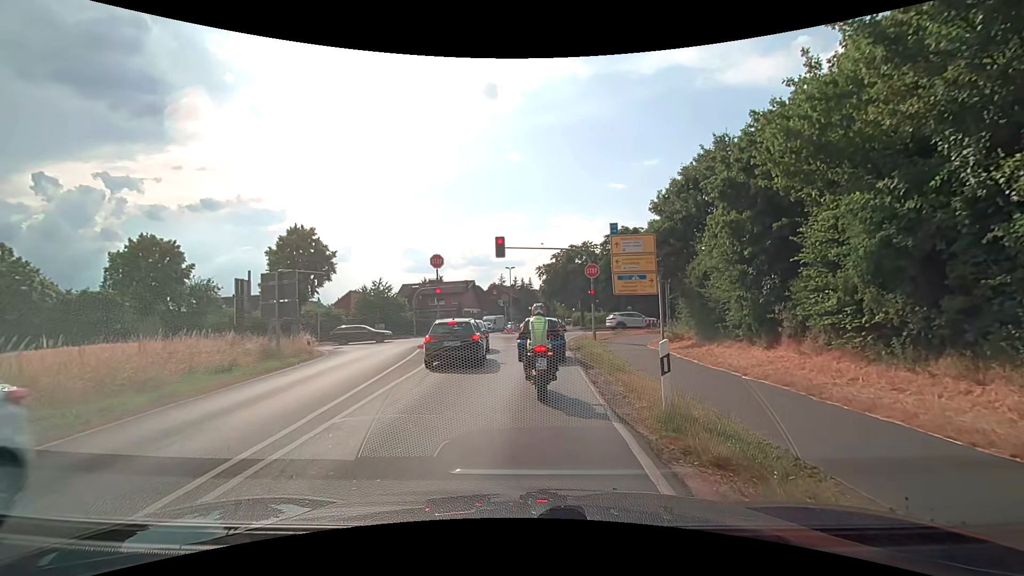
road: secondary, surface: asphalt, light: Day
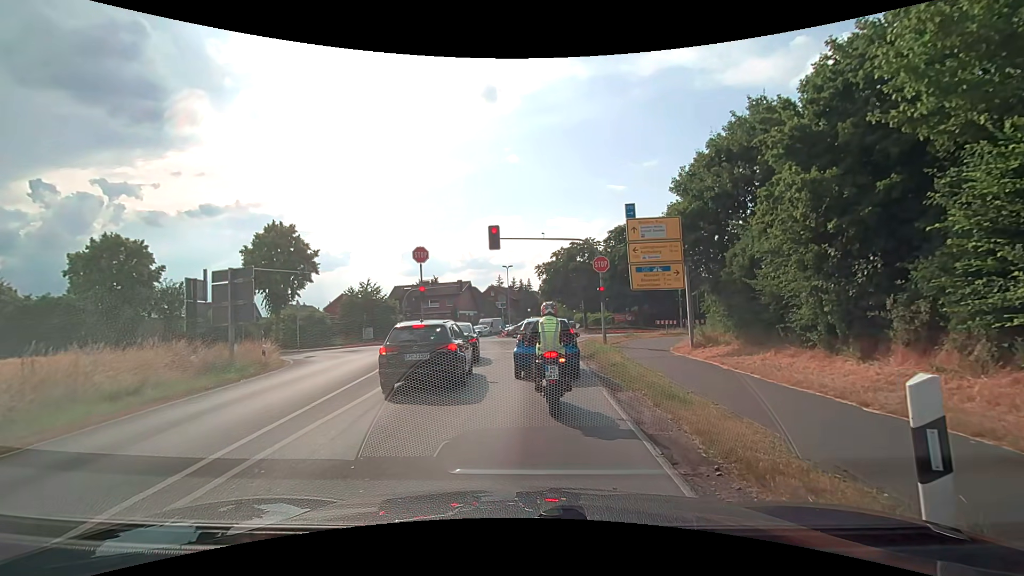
(0.0, +4.4) m; 0°
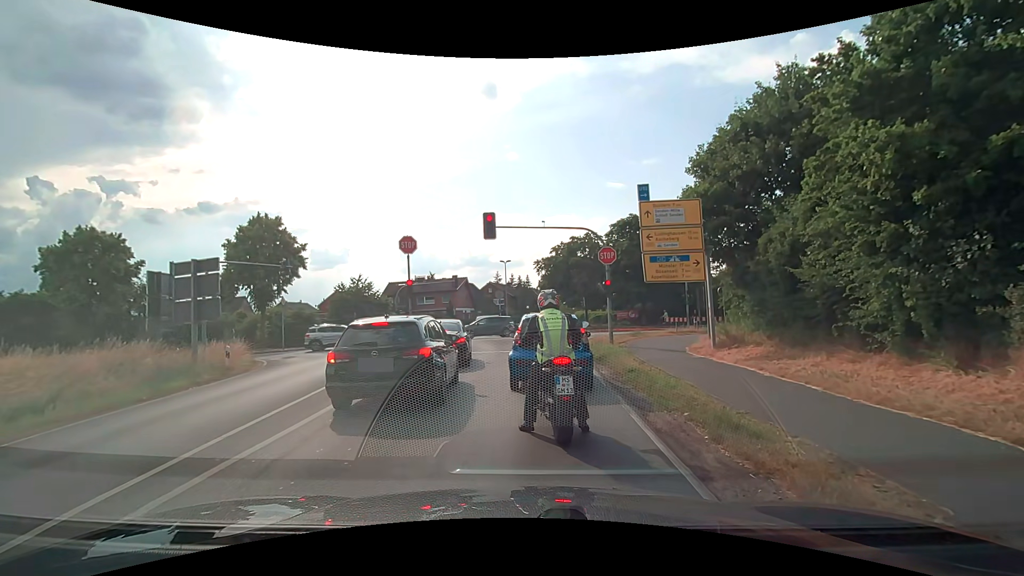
(0.0, +2.5) m; 0°
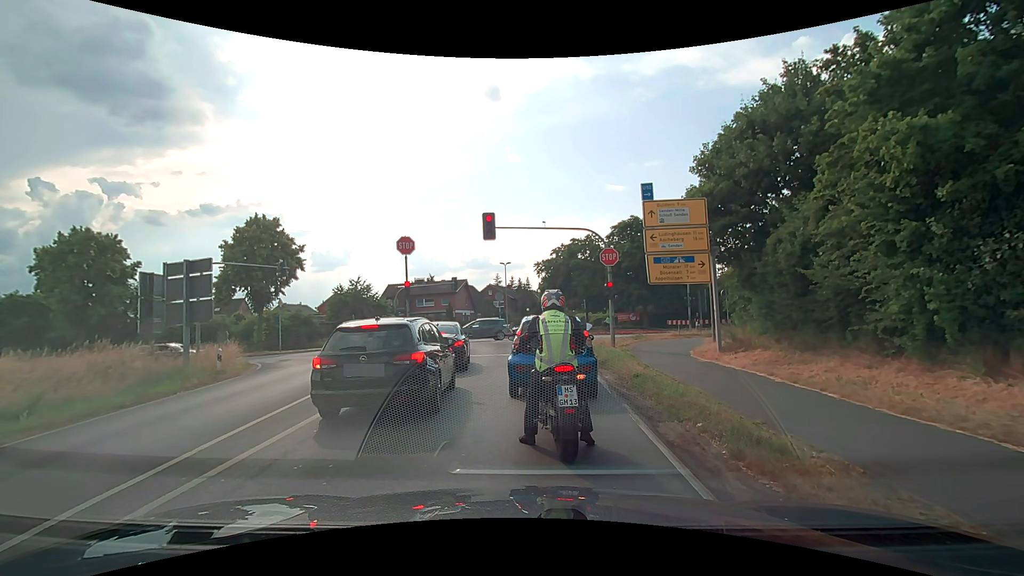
(0.0, +0.6) m; 0°
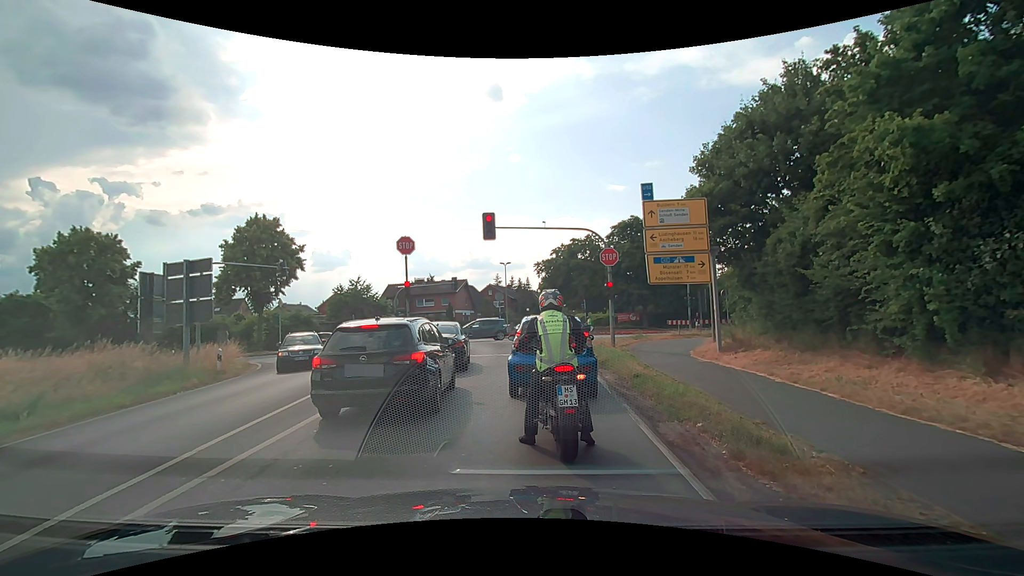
(0.0, 0.0) m; 0°
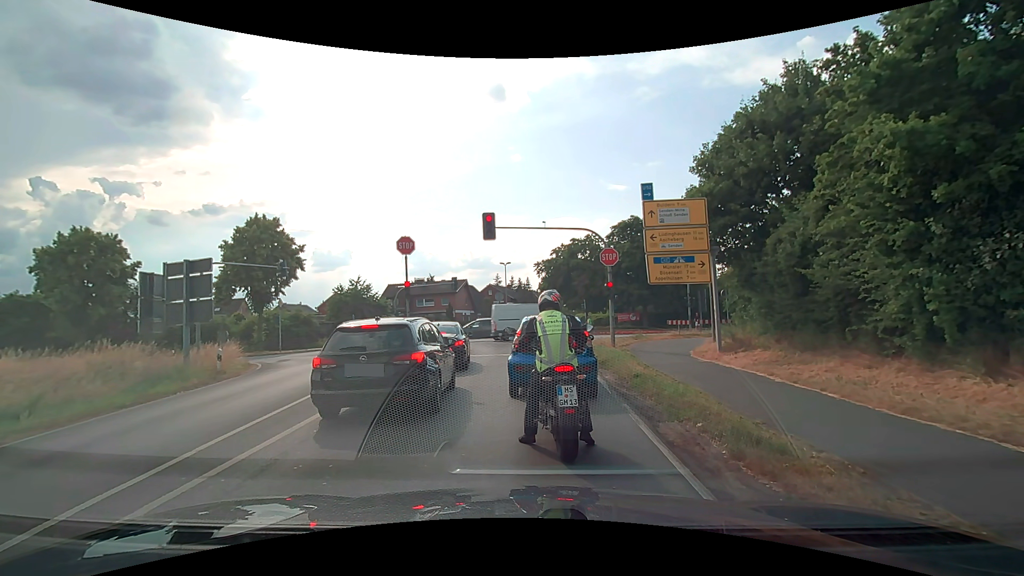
(0.0, 0.0) m; 0°
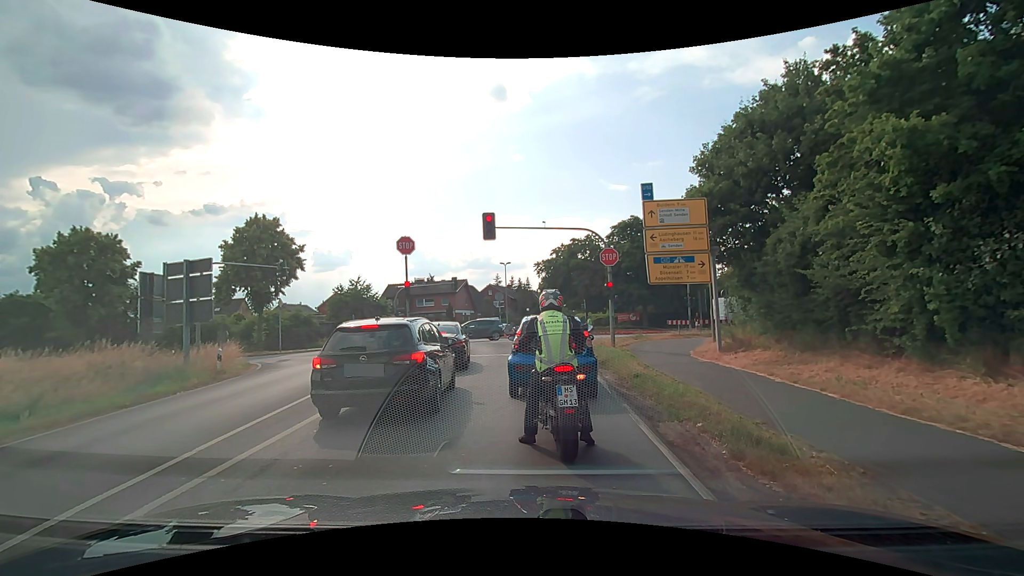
(0.0, 0.0) m; 0°
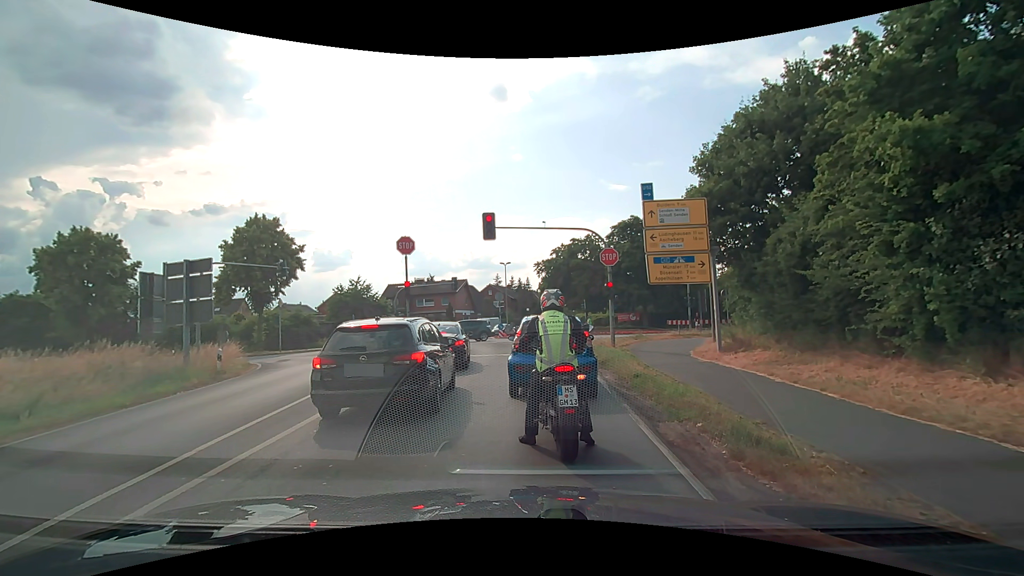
(0.0, 0.0) m; 0°
